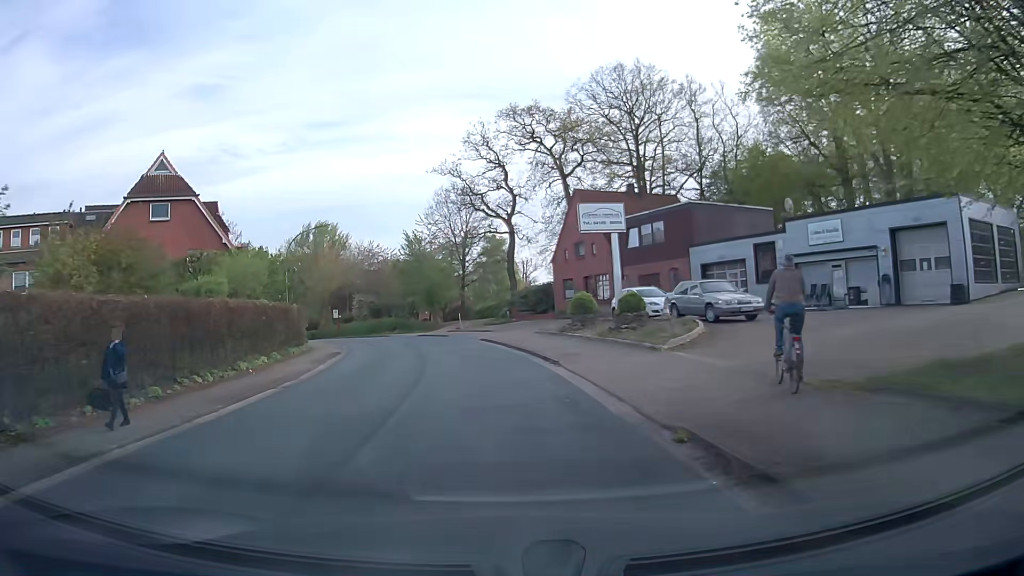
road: secondary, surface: asphalt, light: Day
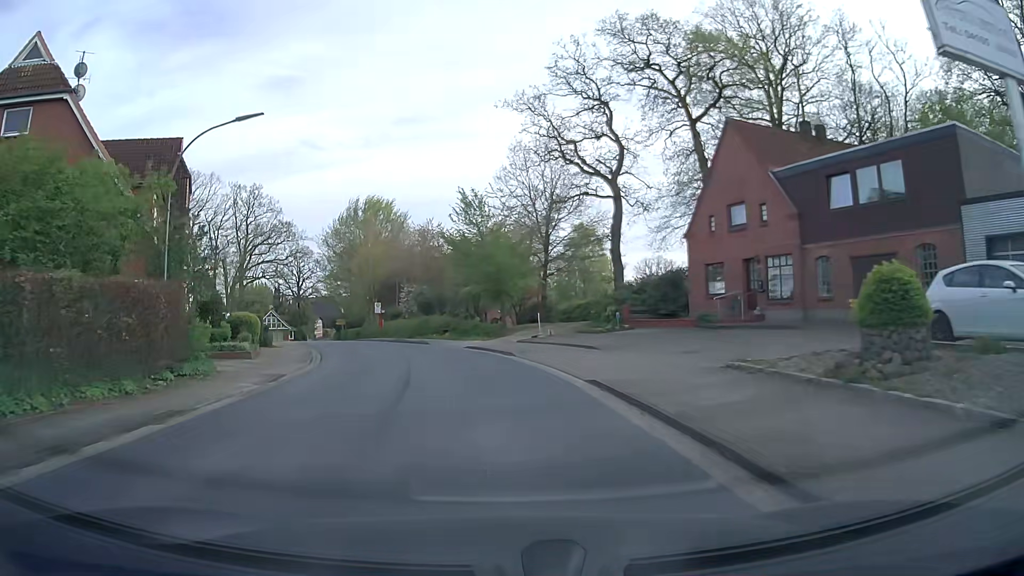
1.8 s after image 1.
(-1.0, +19.8) m; -6°
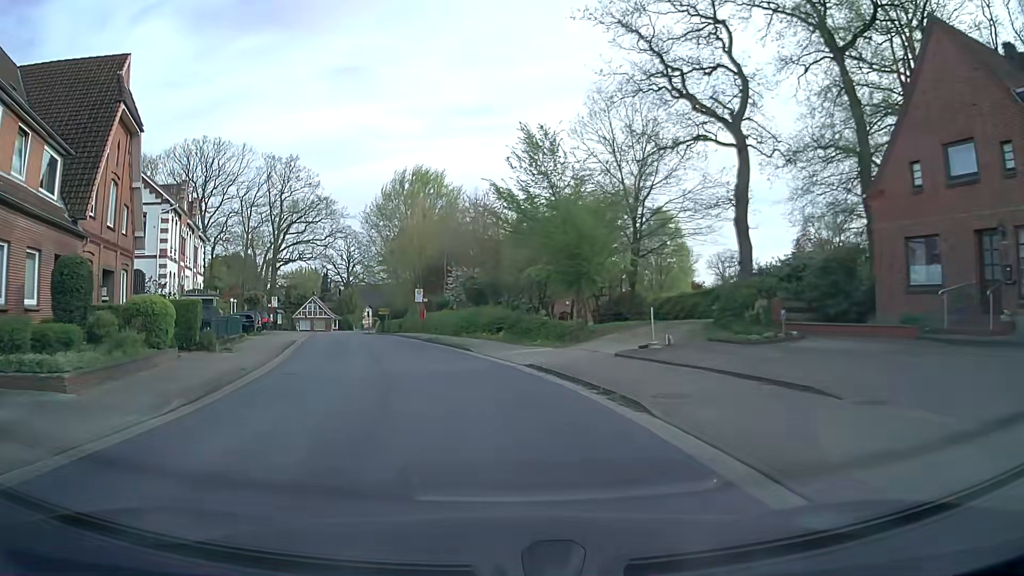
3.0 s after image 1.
(-0.6, +12.9) m; -6°
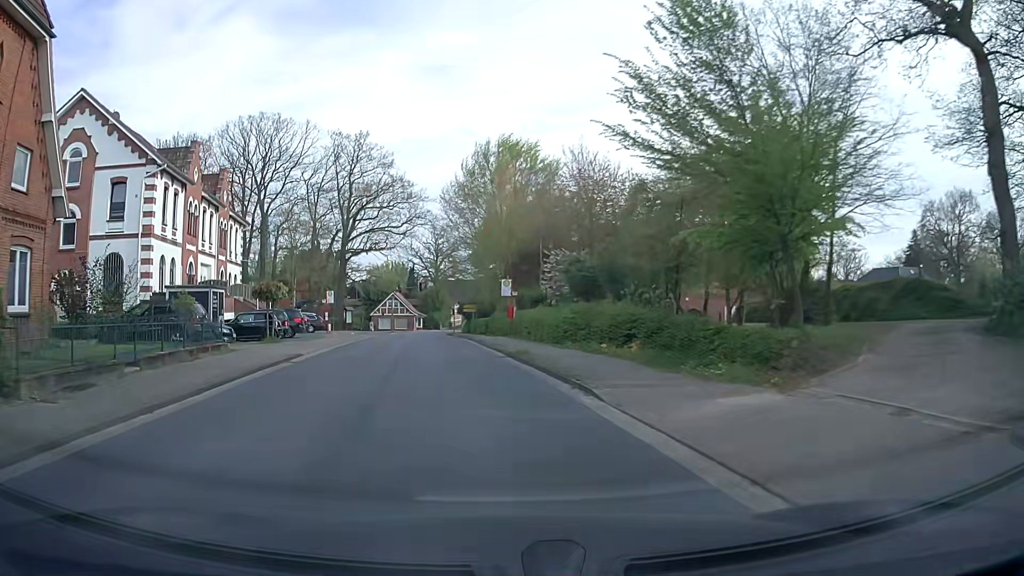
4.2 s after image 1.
(-0.7, +12.8) m; -7°
(0, +10) (-1, +20) (-3, +30) (-4, +40) (-5, +50) (-7, +60) (-8, +70) (-9, +79) (-10, +89) (-10, +99) m
